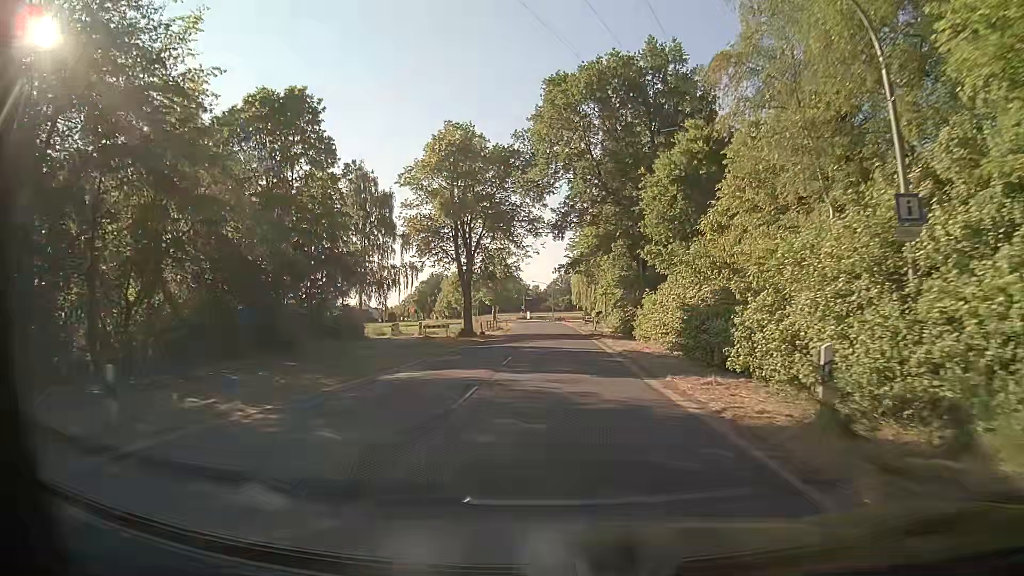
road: secondary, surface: asphalt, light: Day
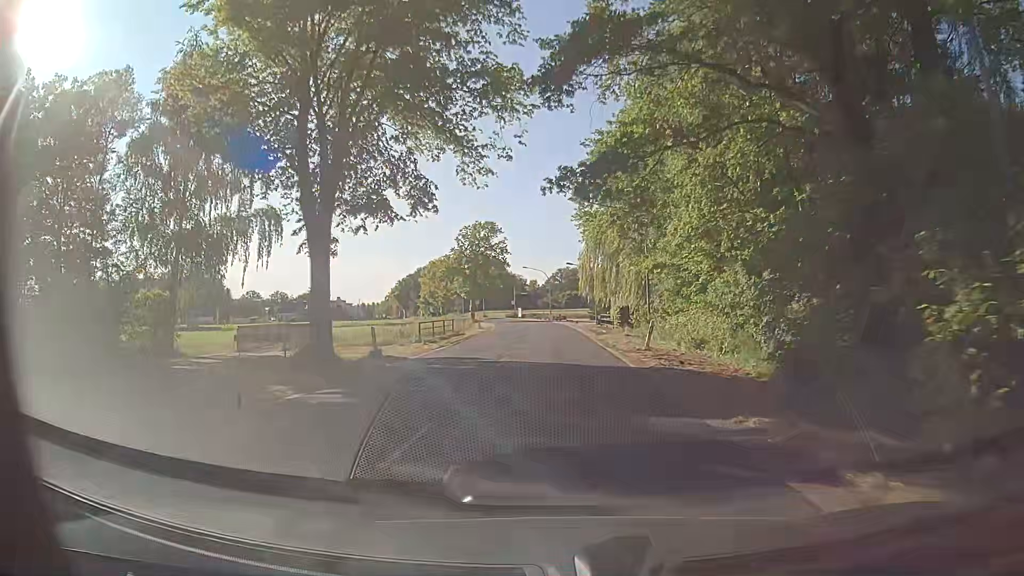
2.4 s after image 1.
(+0.3, +31.8) m; 0°
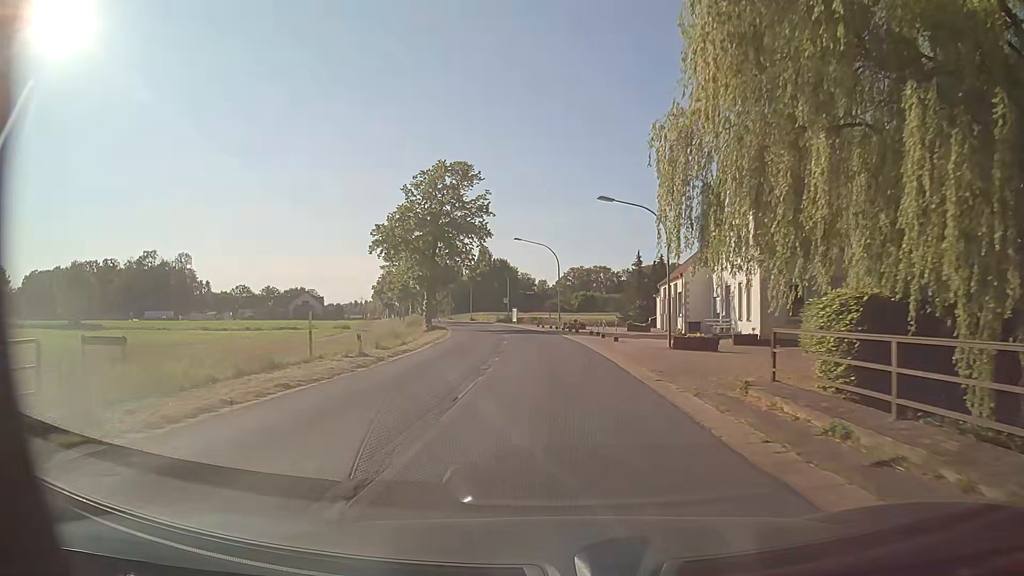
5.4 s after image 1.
(-0.3, +39.6) m; -1°
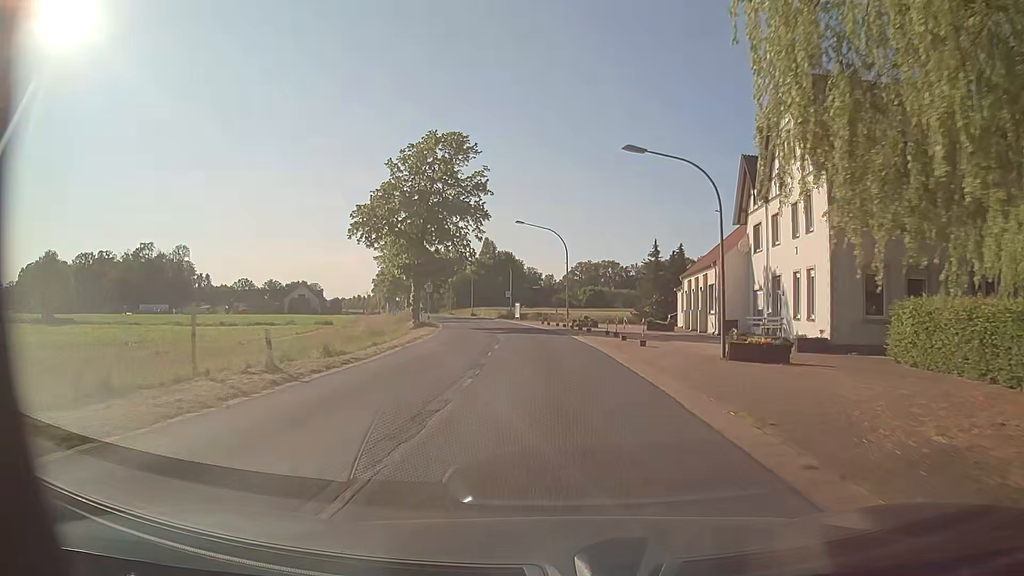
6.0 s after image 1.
(-0.1, +7.9) m; -1°
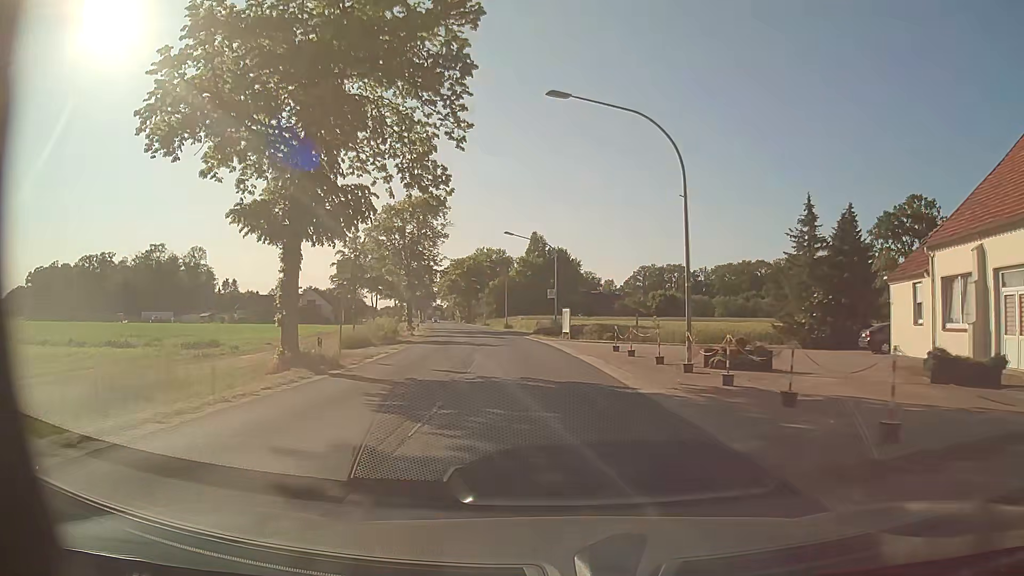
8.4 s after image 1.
(-1.1, +31.6) m; -5°
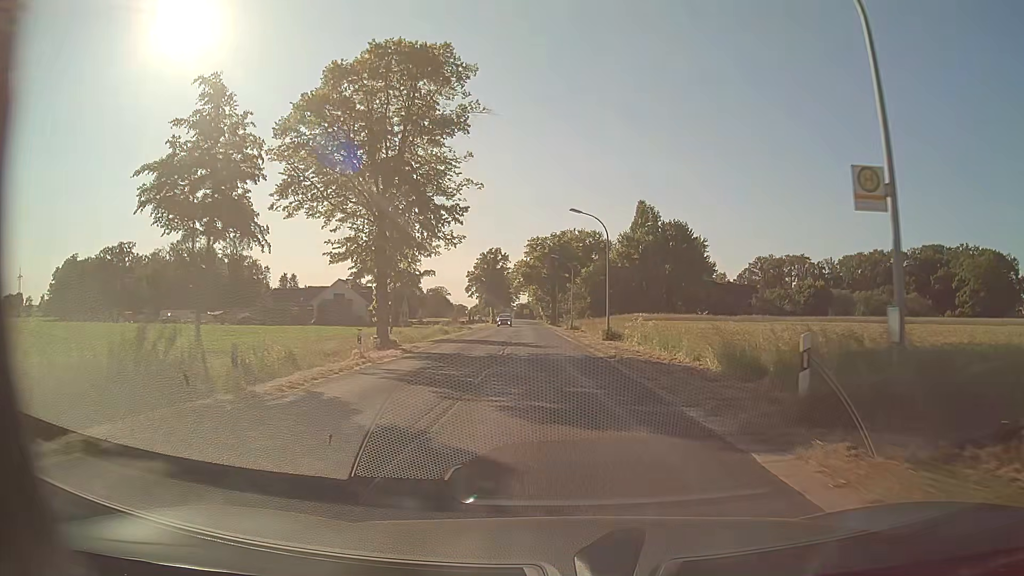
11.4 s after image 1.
(-3.1, +39.4) m; -8°
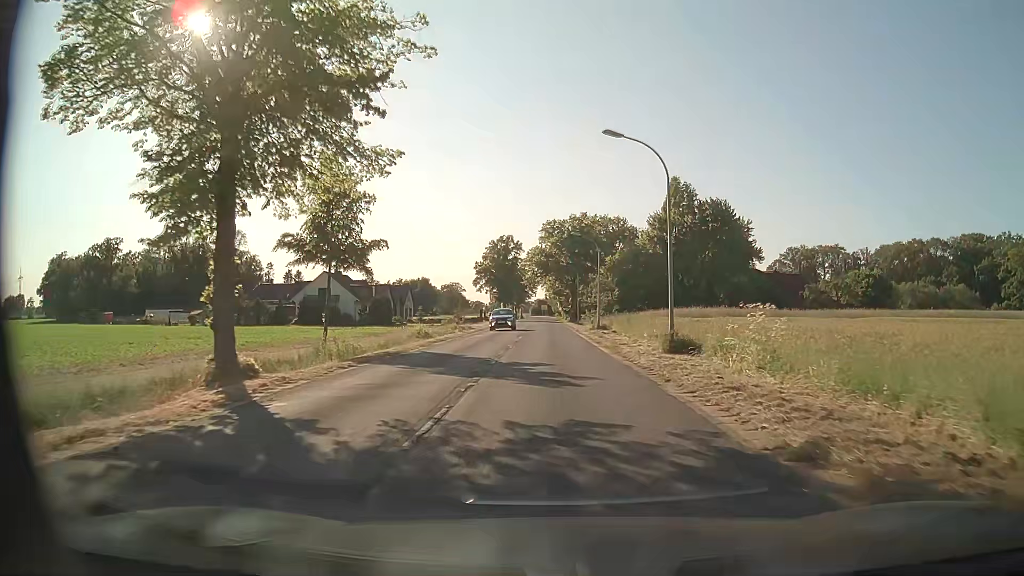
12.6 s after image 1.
(-0.3, +15.9) m; -2°
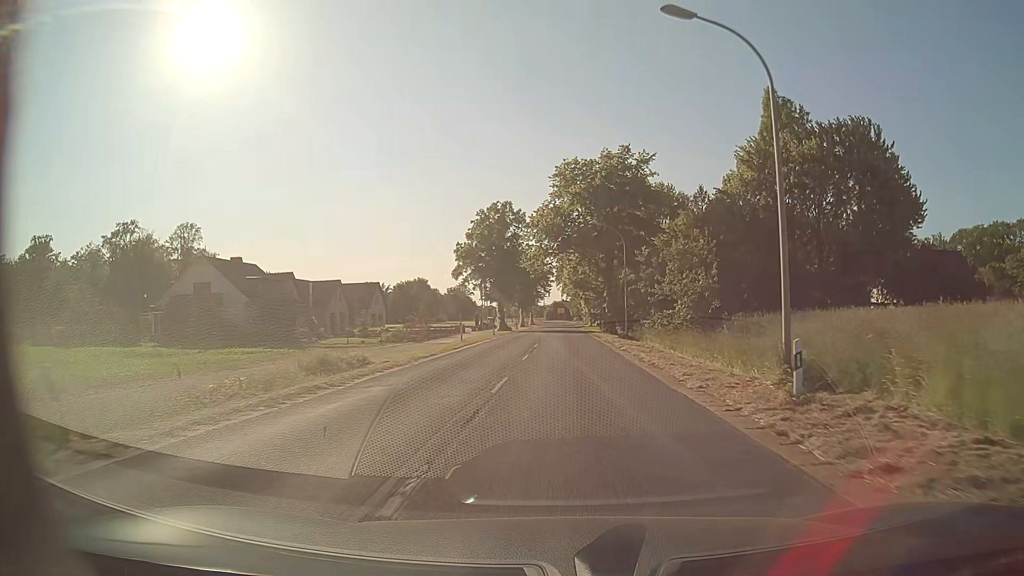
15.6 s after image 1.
(-0.8, +39.7) m; -2°
(0, +10) (0, +20) (0, +30) (0, +40) (+1, +50) (+1, +60) (+1, +70) (+1, +80) (+1, +90) (+1, +100) m
